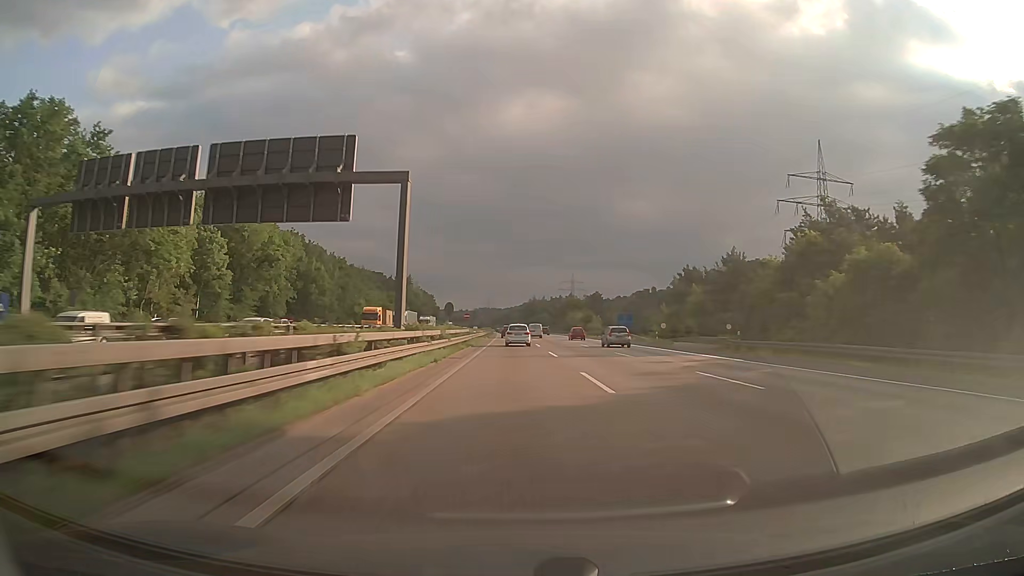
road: motorway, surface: asphalt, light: Day
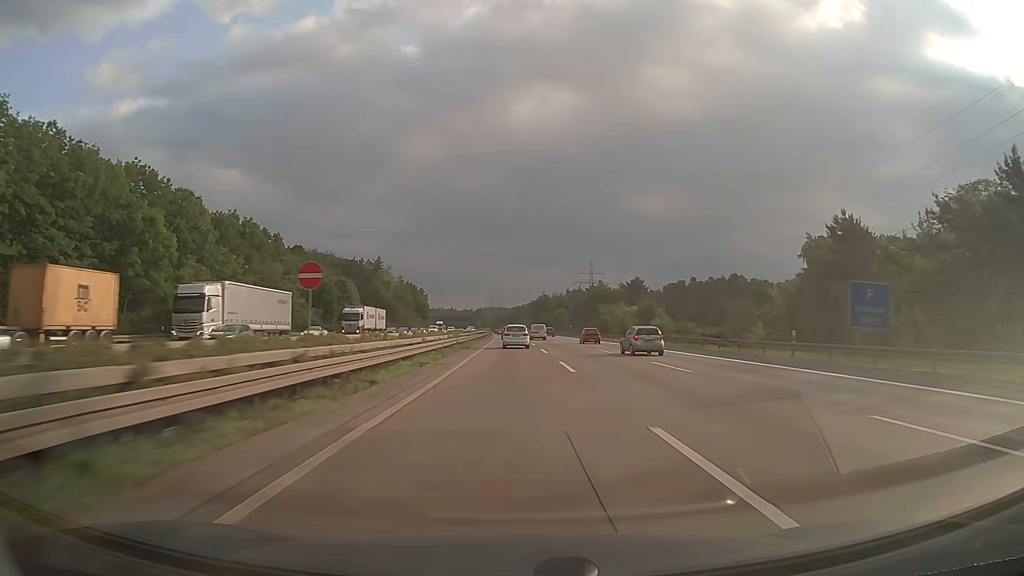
(-0.2, +63.9) m; -1°
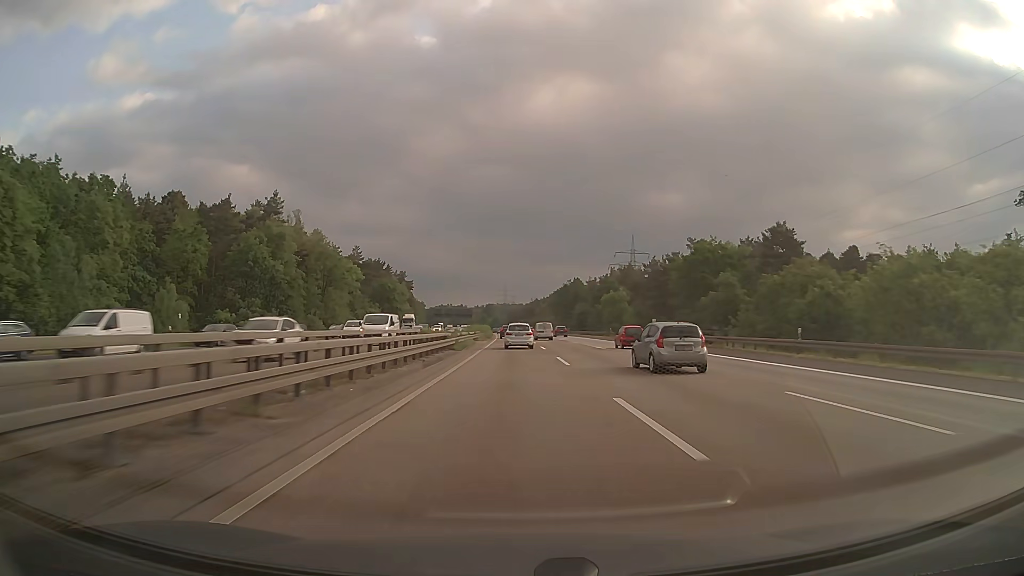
(-0.8, +84.0) m; -1°
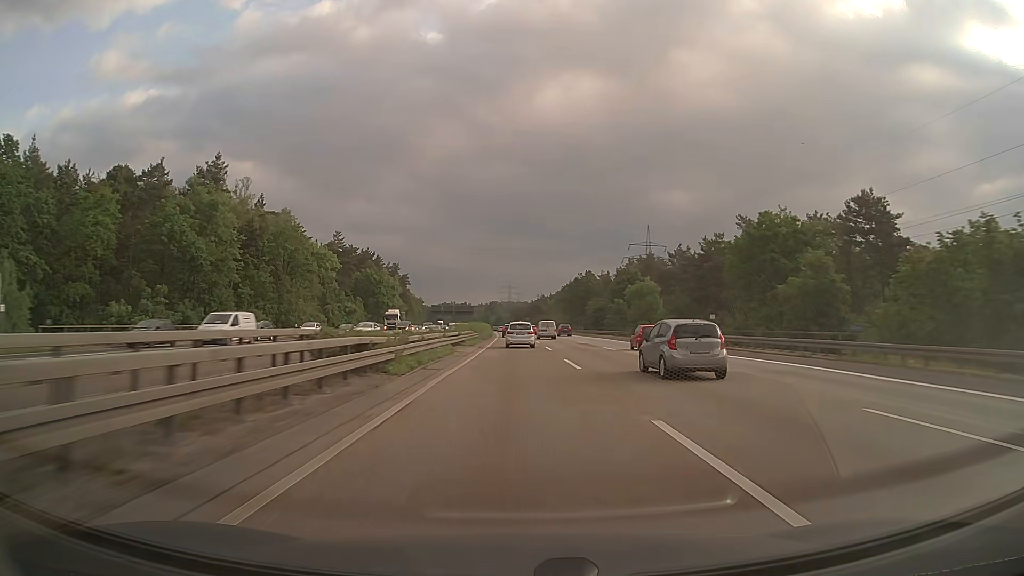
(-0.1, +20.9) m; 0°
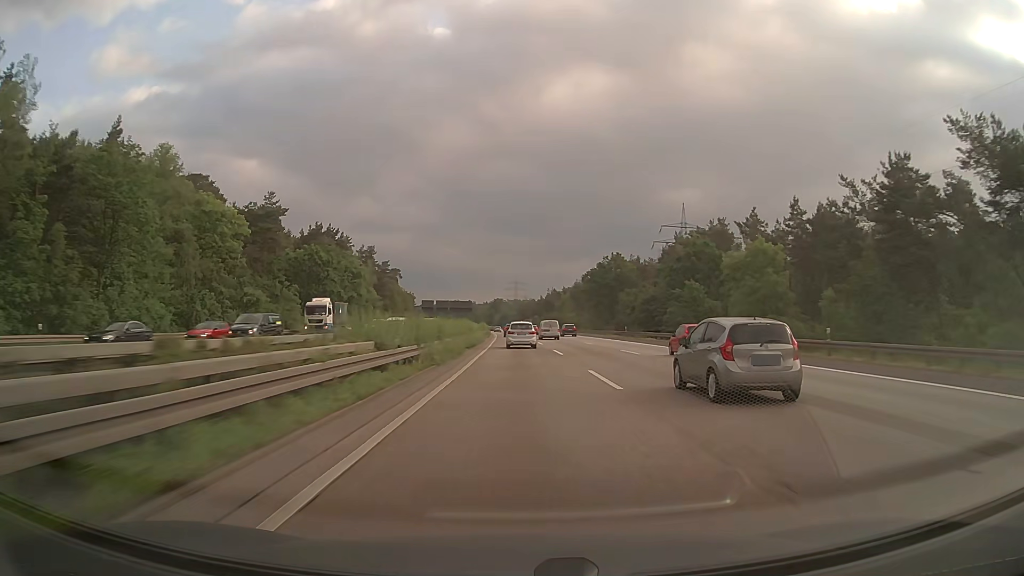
(-0.2, +41.7) m; -1°
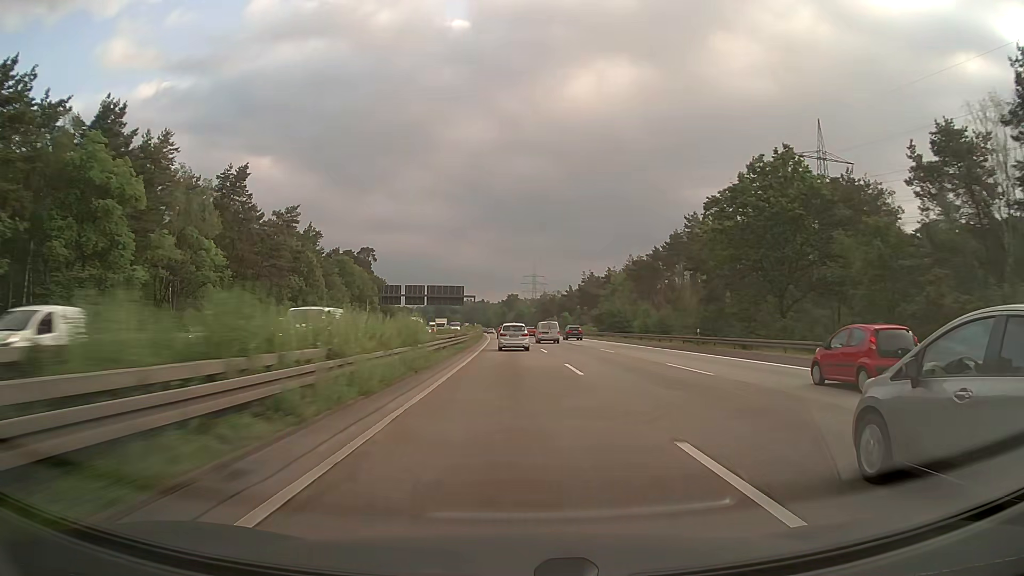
(-0.8, +83.3) m; -1°
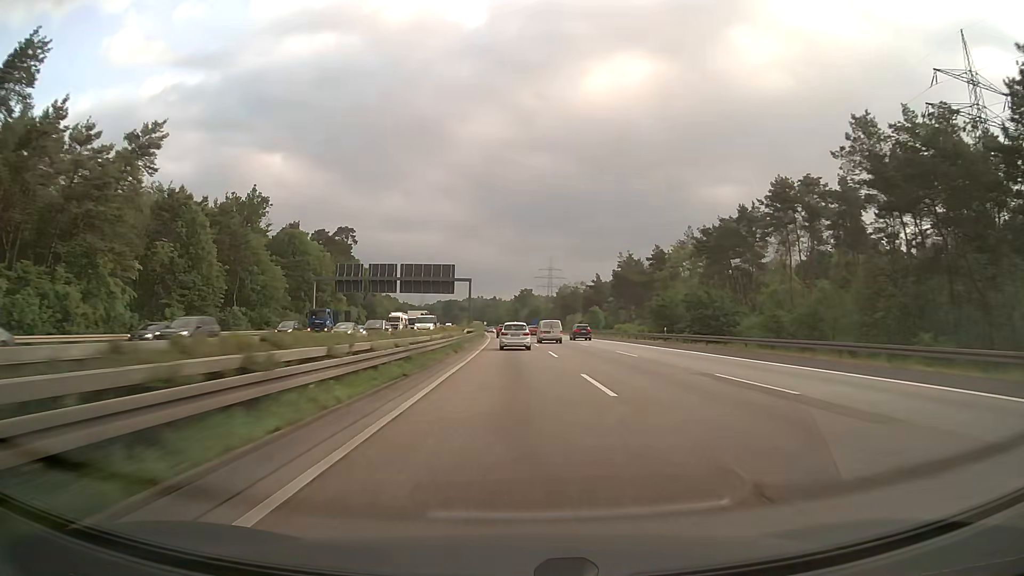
(-0.4, +41.7) m; -1°
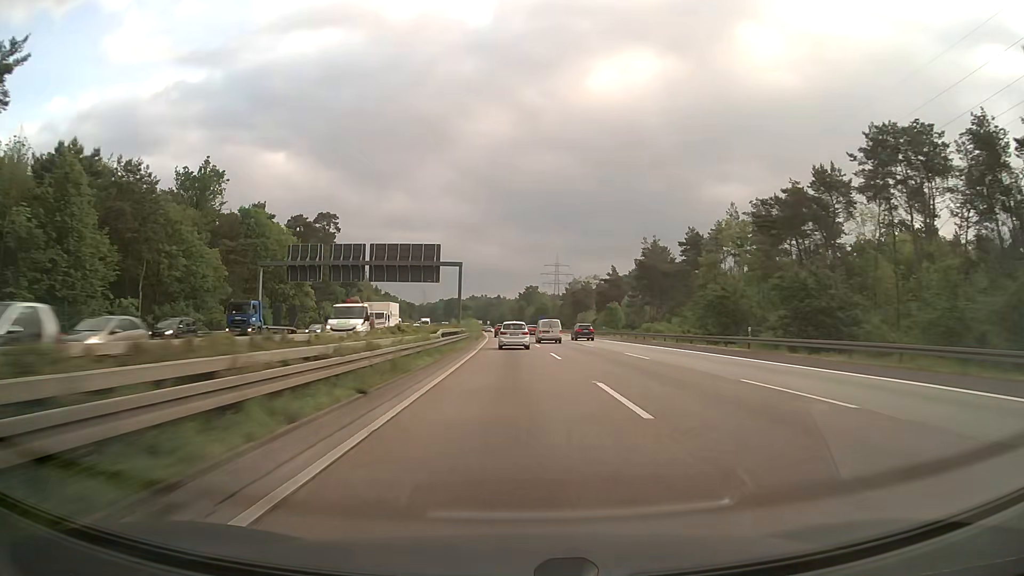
(0.0, +20.9) m; 0°
(0, +10) (0, +20) (0, +30) (0, +40) (-1, +50) (-1, +60) (-1, +70) (-2, +80) (-2, +90) (-2, +100) m
